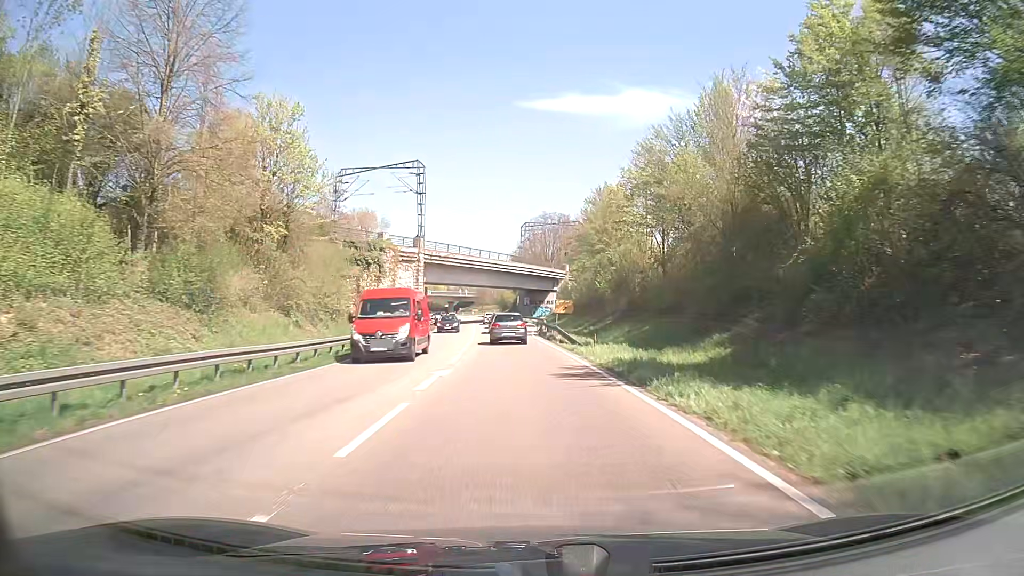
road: primary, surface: asphalt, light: Day
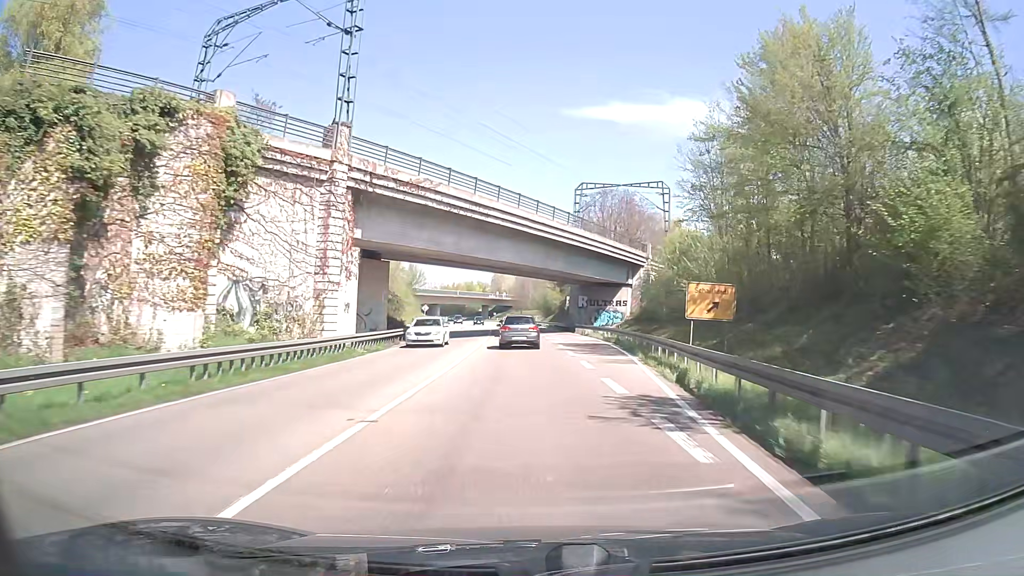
(-1.4, +41.7) m; -4°
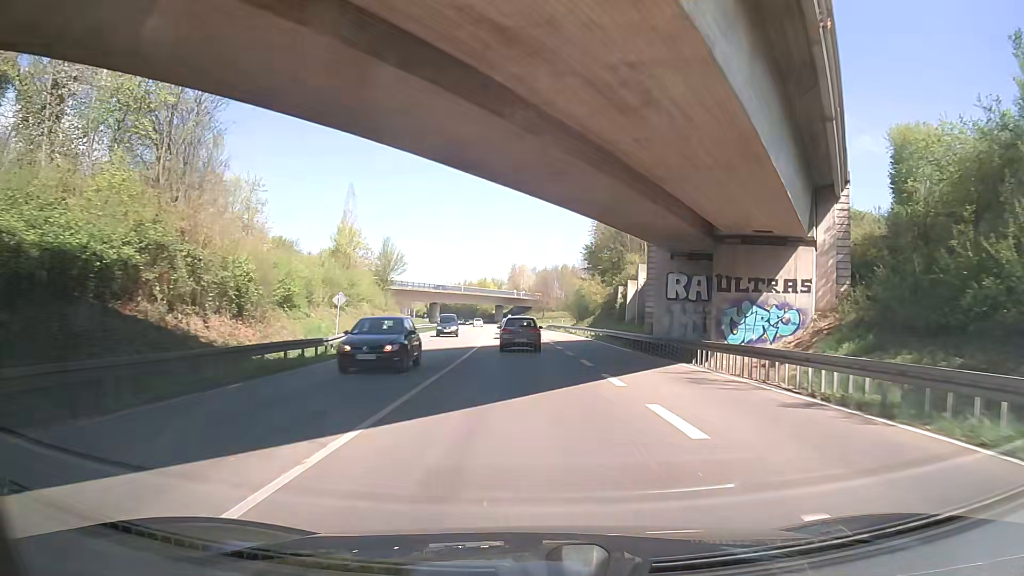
(-0.7, +41.3) m; -2°
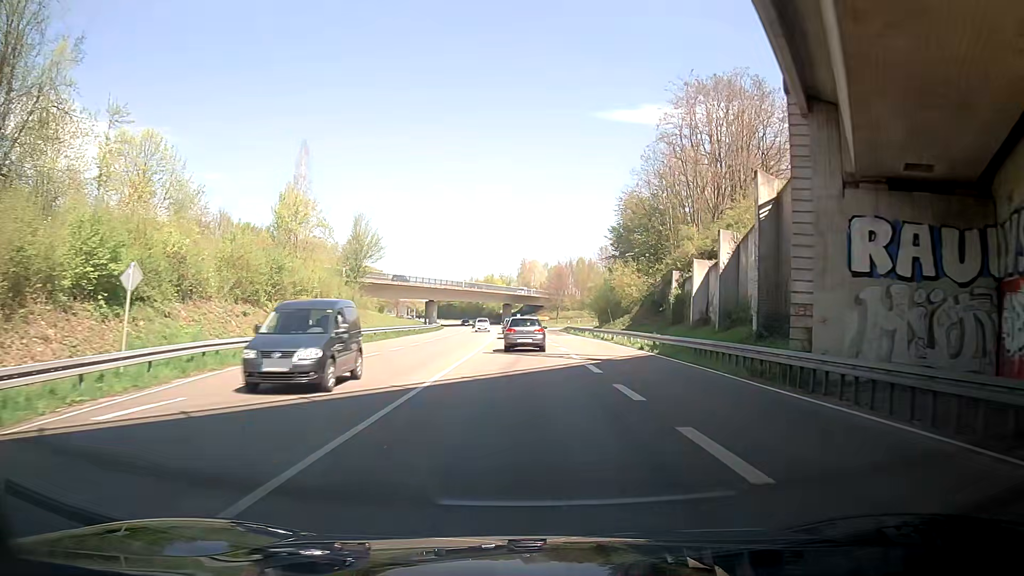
(-0.1, +20.7) m; -2°
